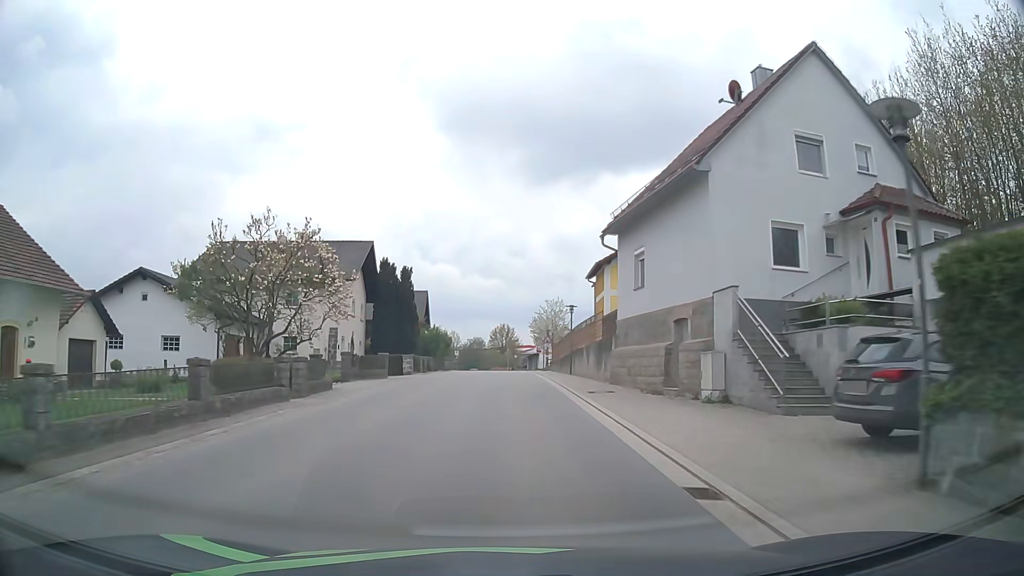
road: tertiary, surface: asphalt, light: Day
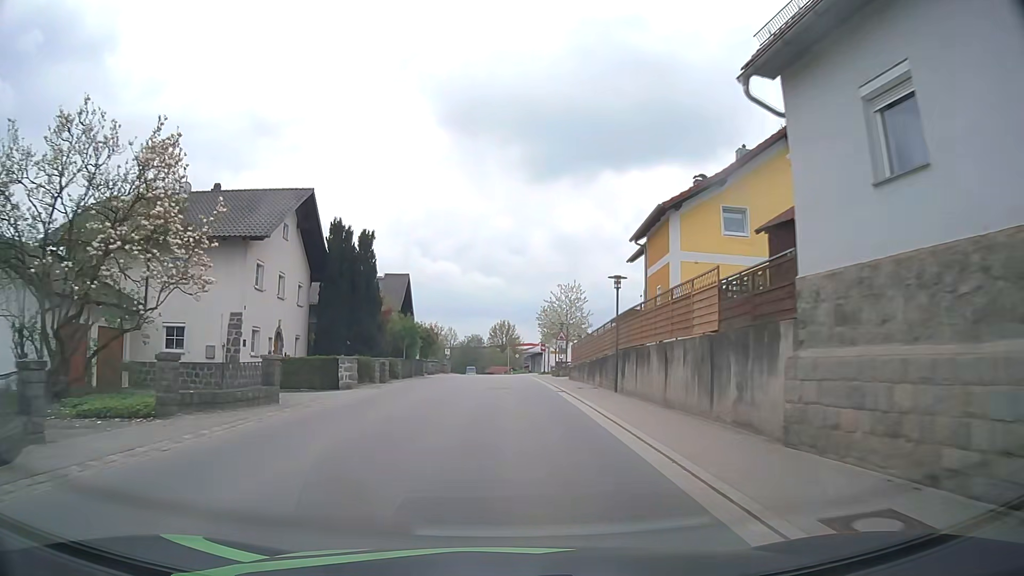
(0.0, +15.3) m; 0°
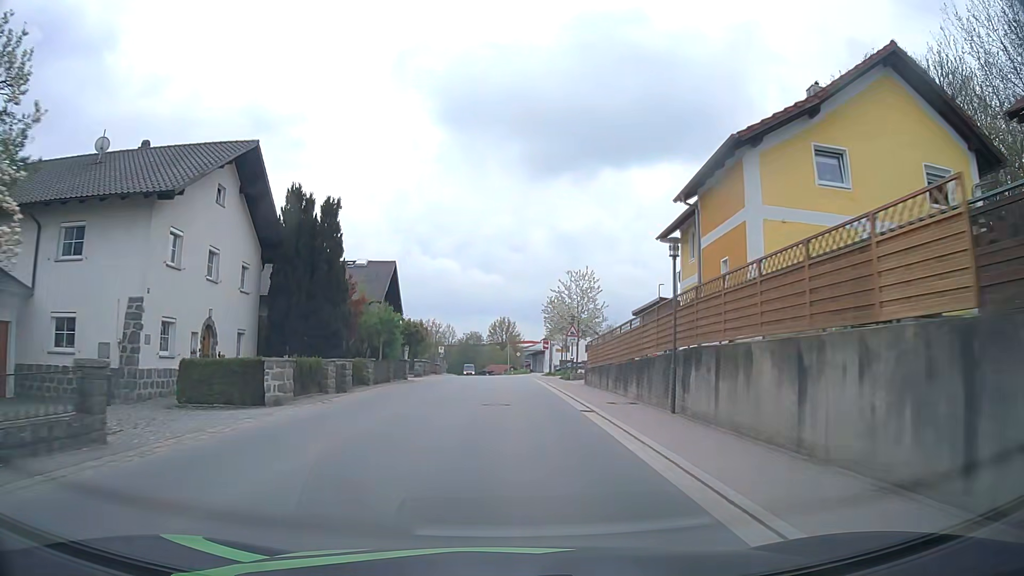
(0.0, +7.7) m; 0°
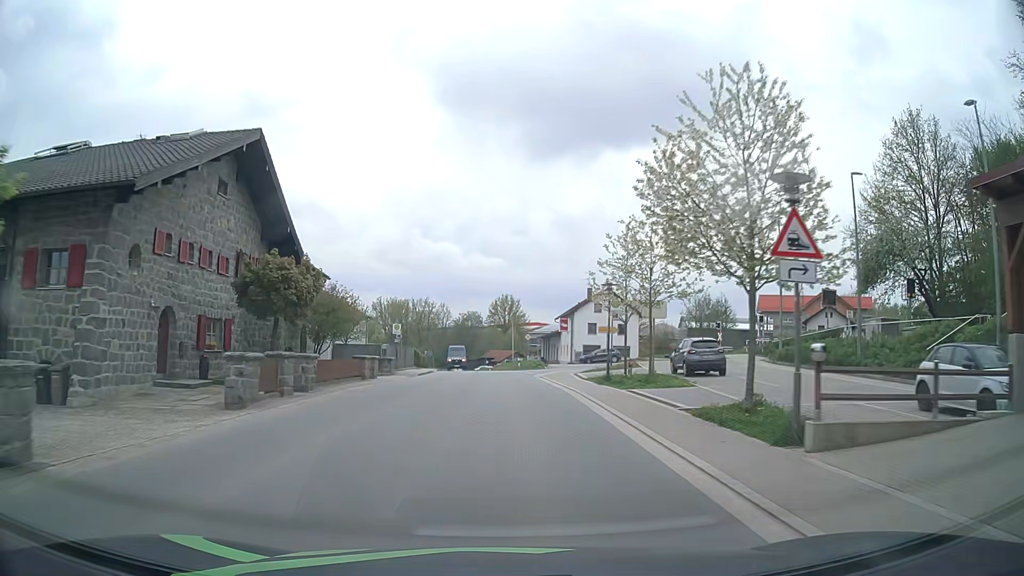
(-0.1, +31.0) m; 0°
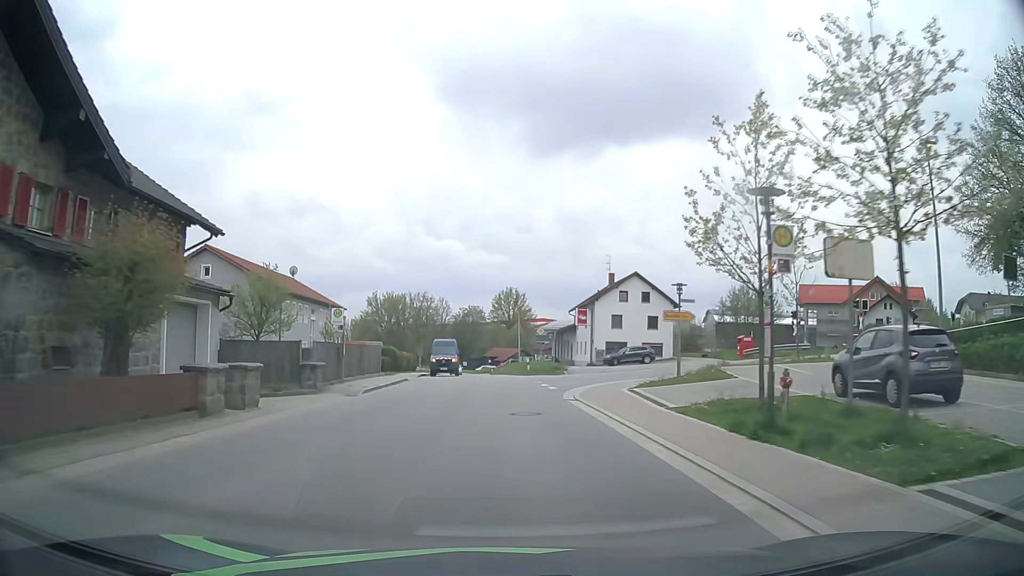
(-0.1, +15.6) m; -1°
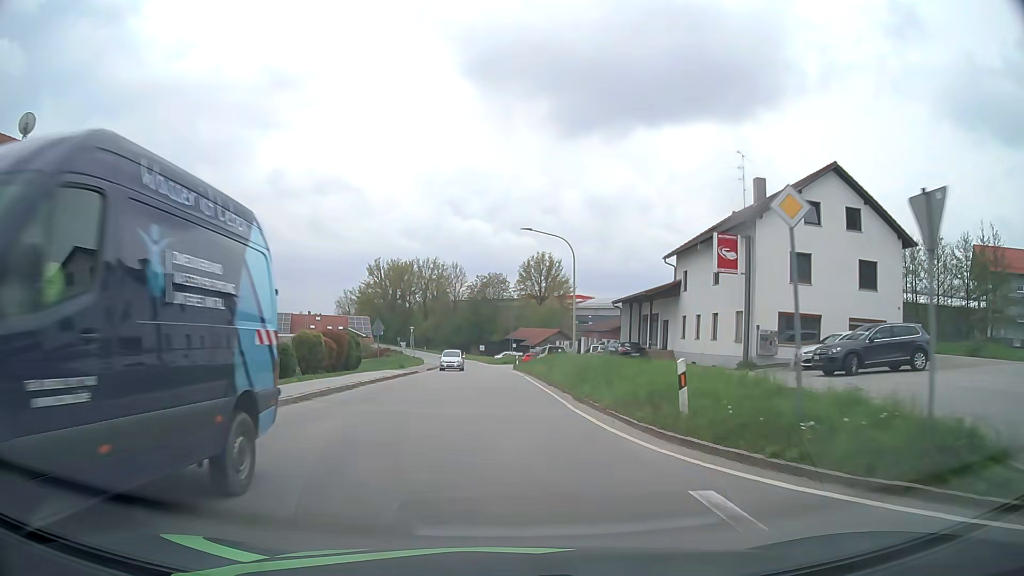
(-0.7, +39.1) m; -2°
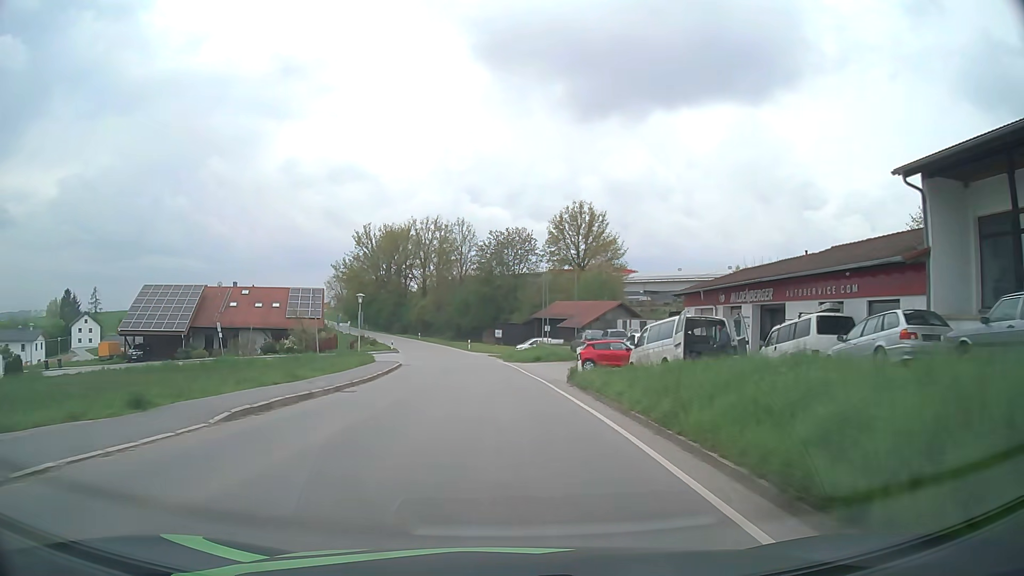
(-0.6, +39.2) m; -2°
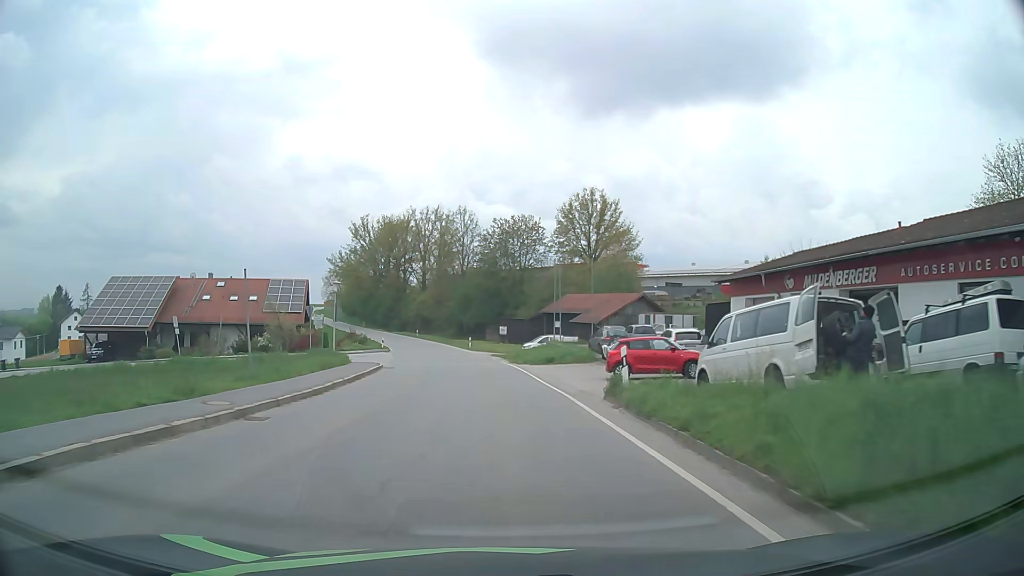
(0.0, +7.8) m; 0°
(0, +10) (0, +20) (-1, +30) (-2, +40) (-3, +50) (-5, +60) (-7, +69) (-9, +79) (-13, +89) (-16, +98) m
